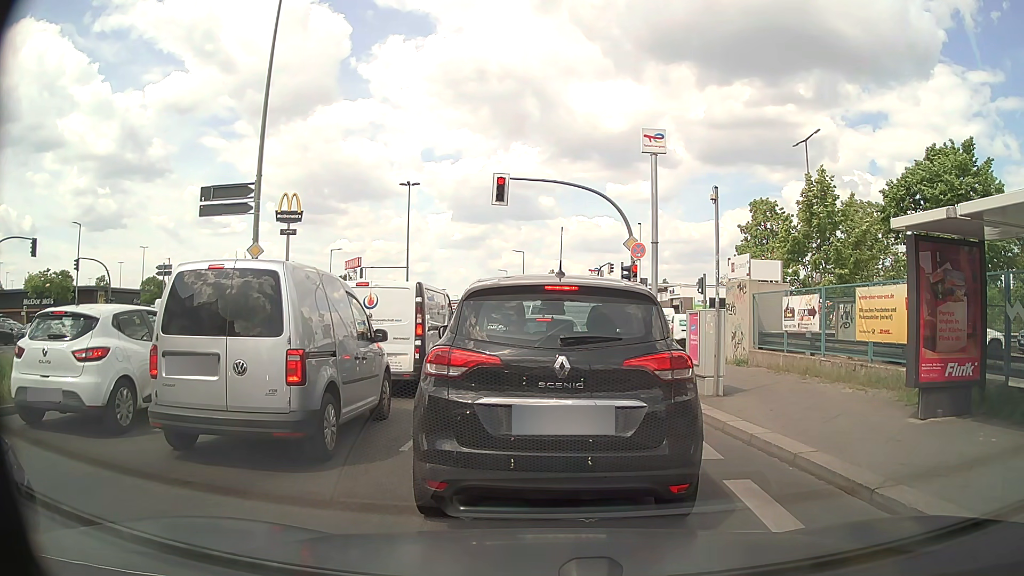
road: secondary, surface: asphalt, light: Day
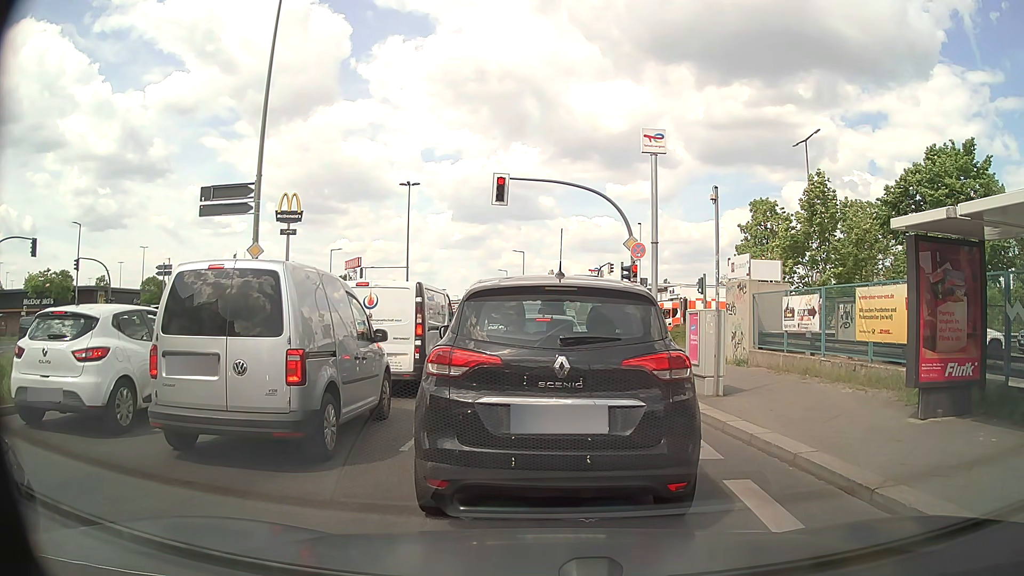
(0.0, 0.0) m; 0°
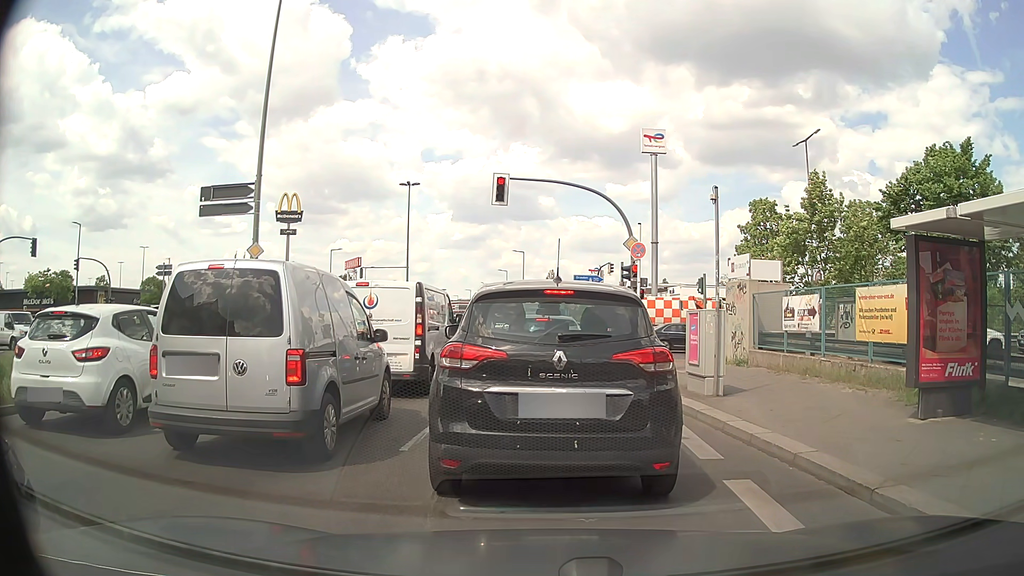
(0.0, 0.0) m; 0°
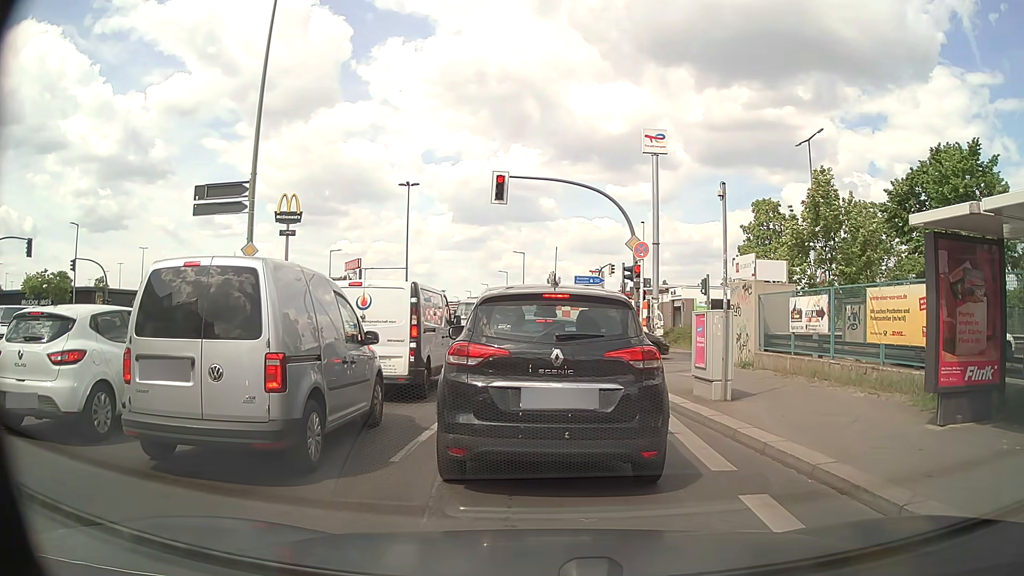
(0.0, +0.4) m; 0°
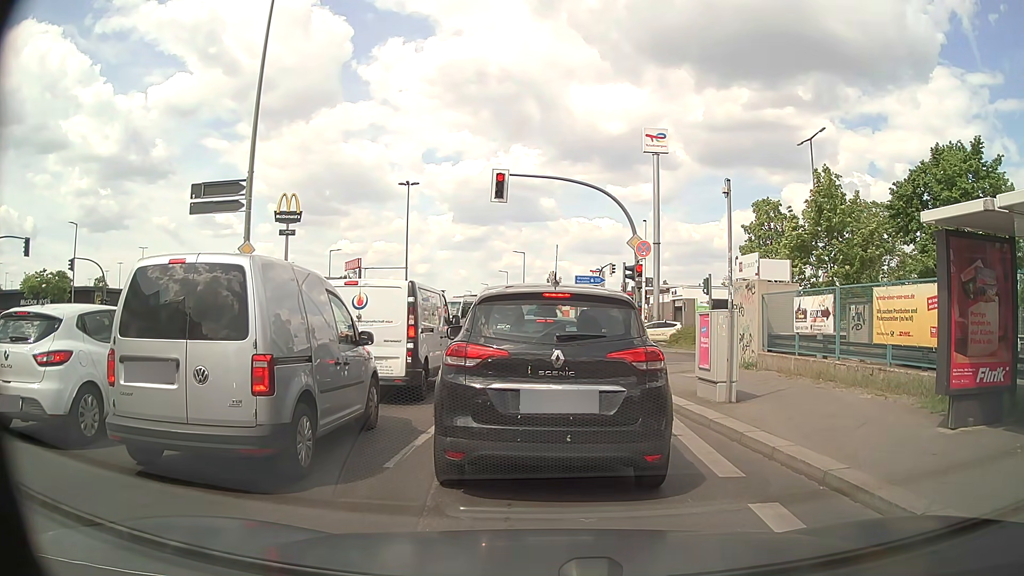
(0.0, +0.3) m; 0°
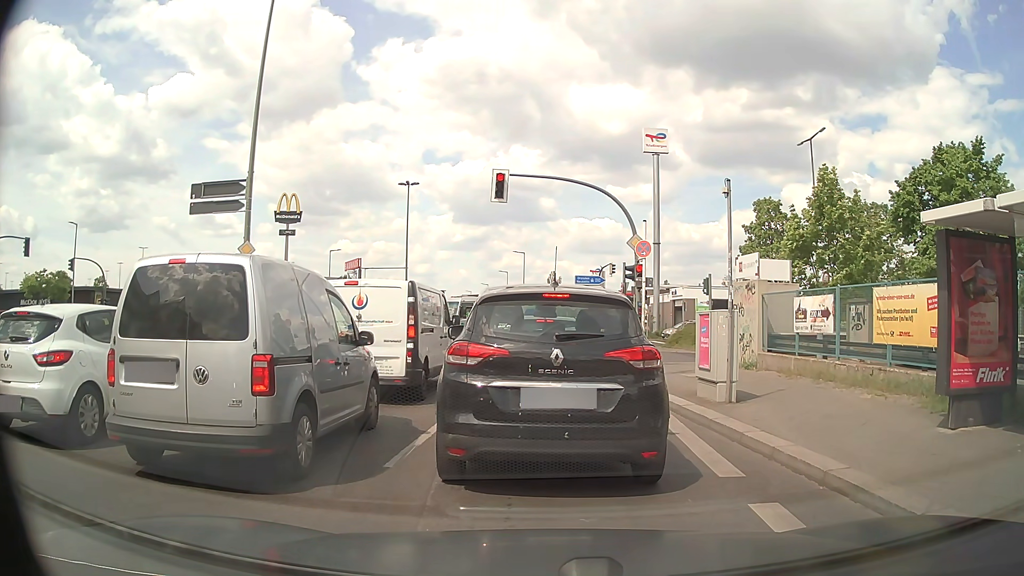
(0.0, +0.1) m; 0°
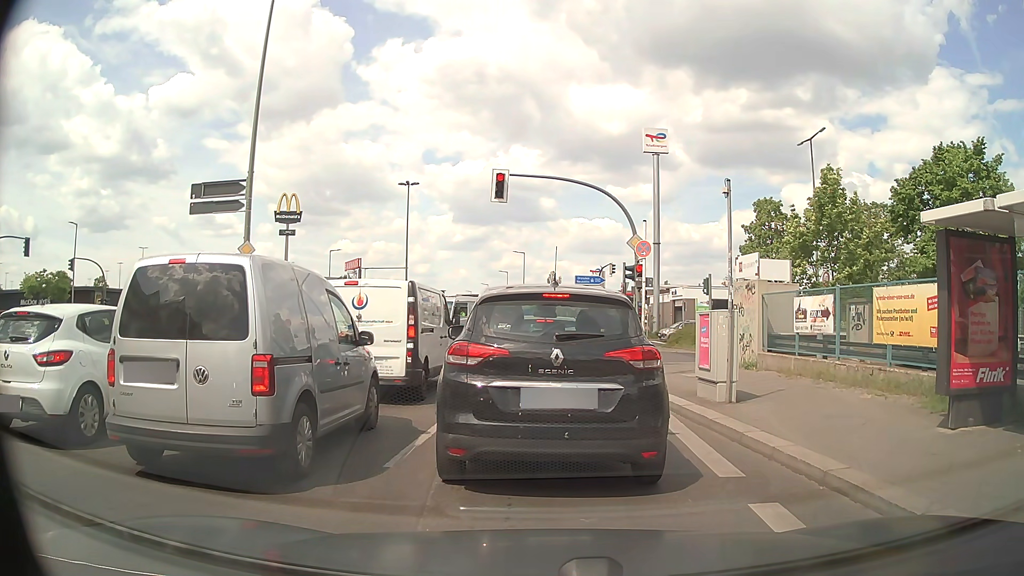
(0.0, 0.0) m; 0°
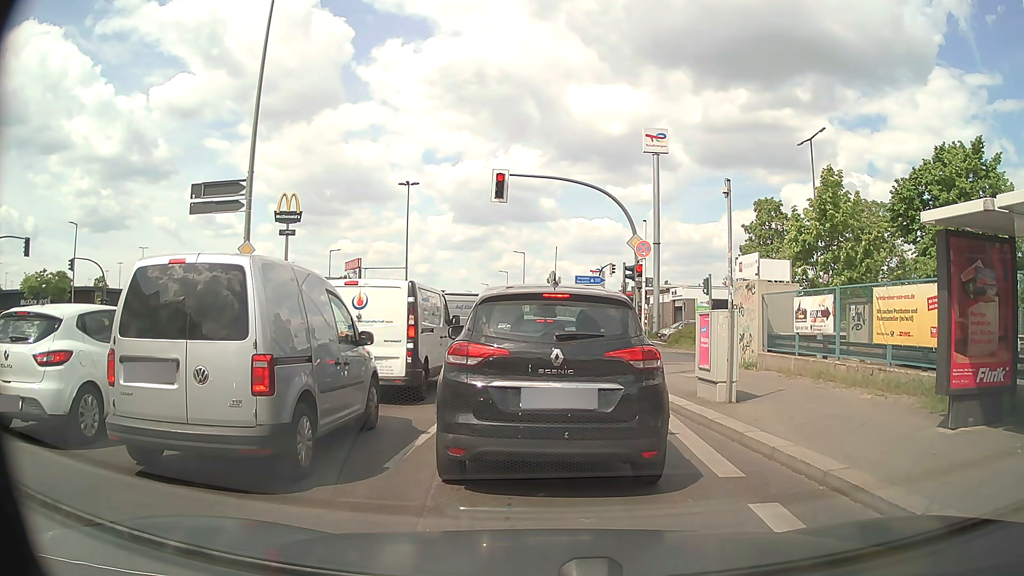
(0.0, 0.0) m; 0°
